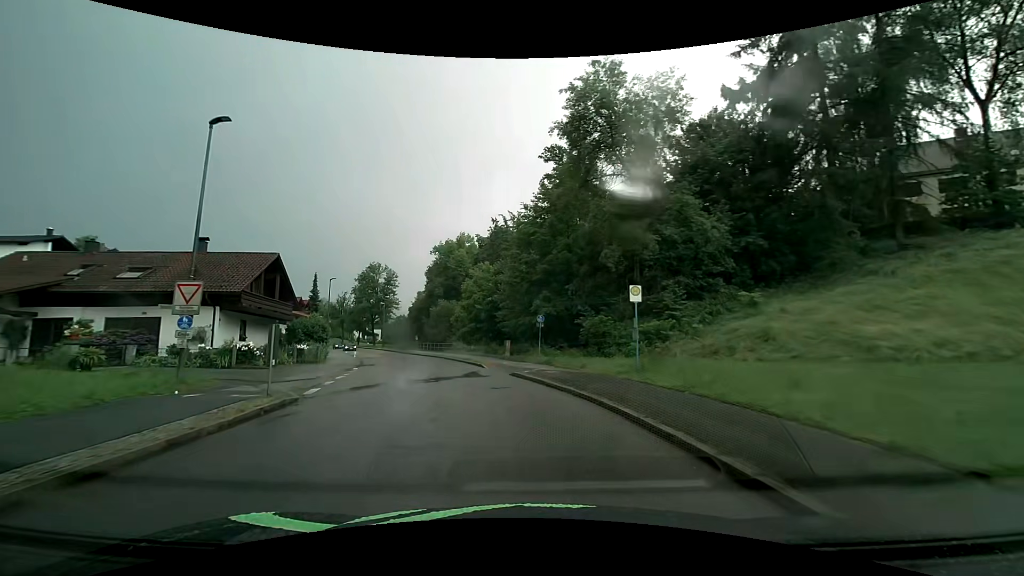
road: unclassified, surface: asphalt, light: Day
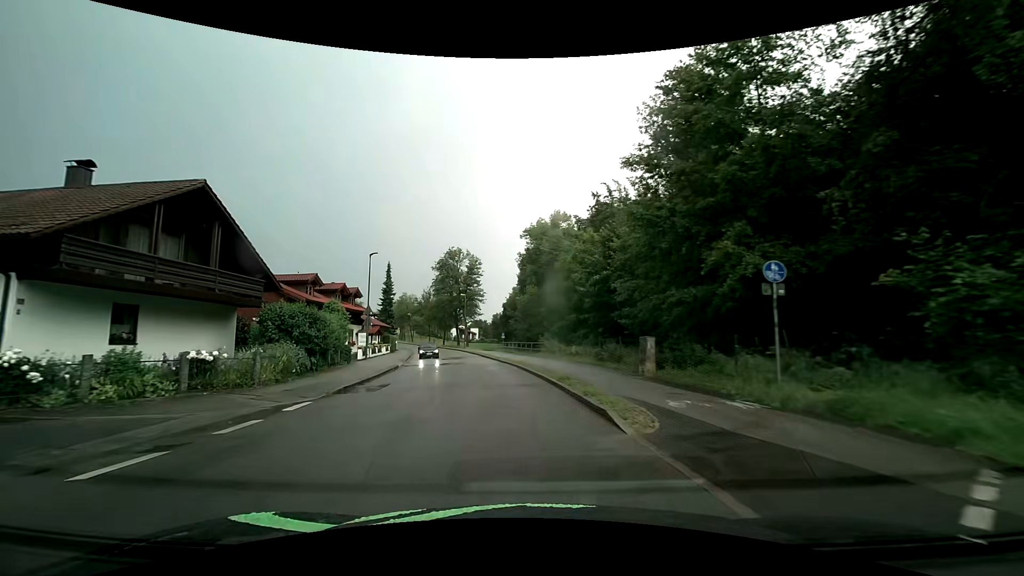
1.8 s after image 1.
(-1.9, +18.2) m; -11°
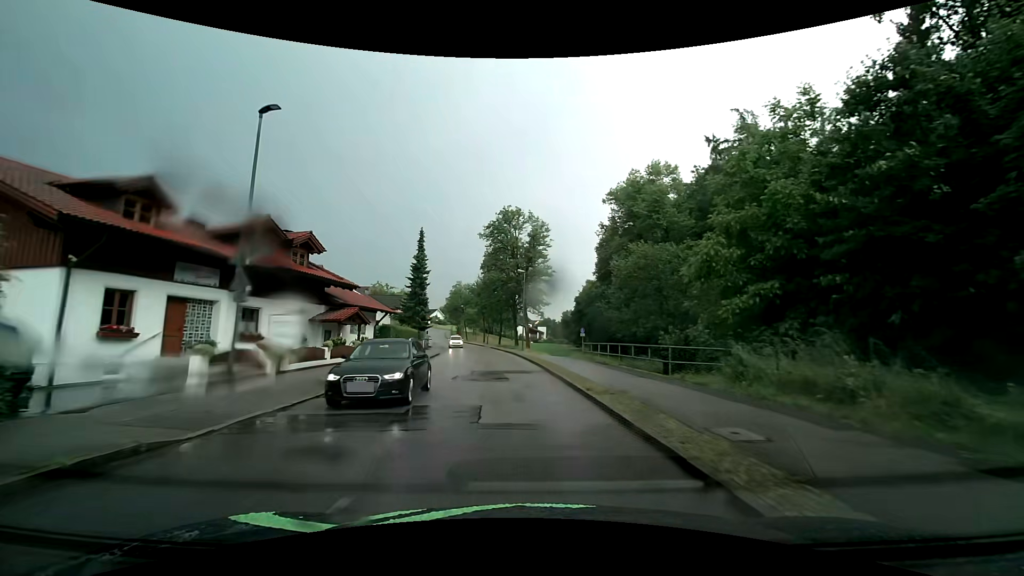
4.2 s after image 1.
(-2.4, +24.7) m; -9°
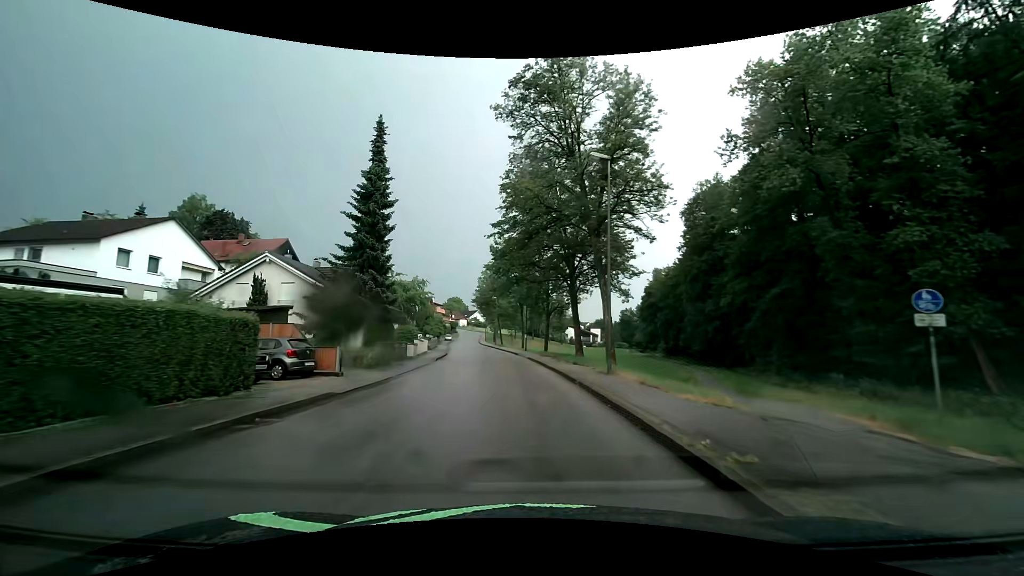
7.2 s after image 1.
(-1.9, +32.0) m; -6°
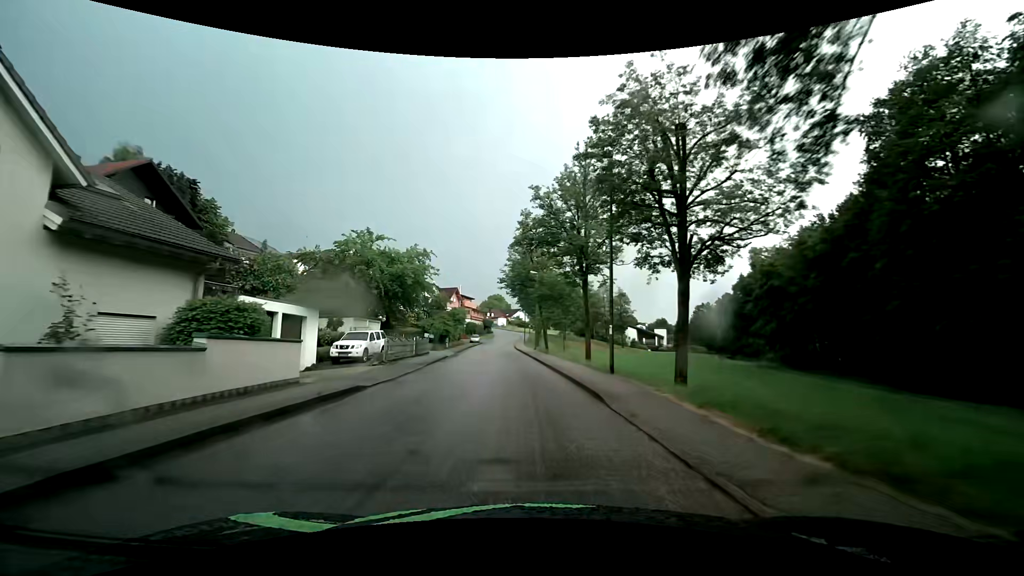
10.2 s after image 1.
(-1.3, +32.4) m; -6°
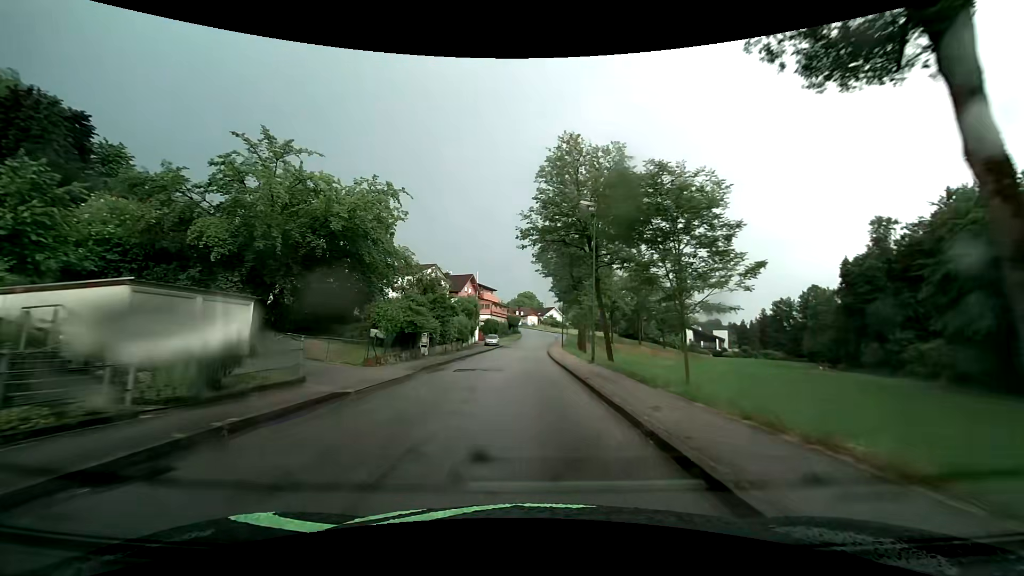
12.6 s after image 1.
(-0.5, +25.9) m; -3°
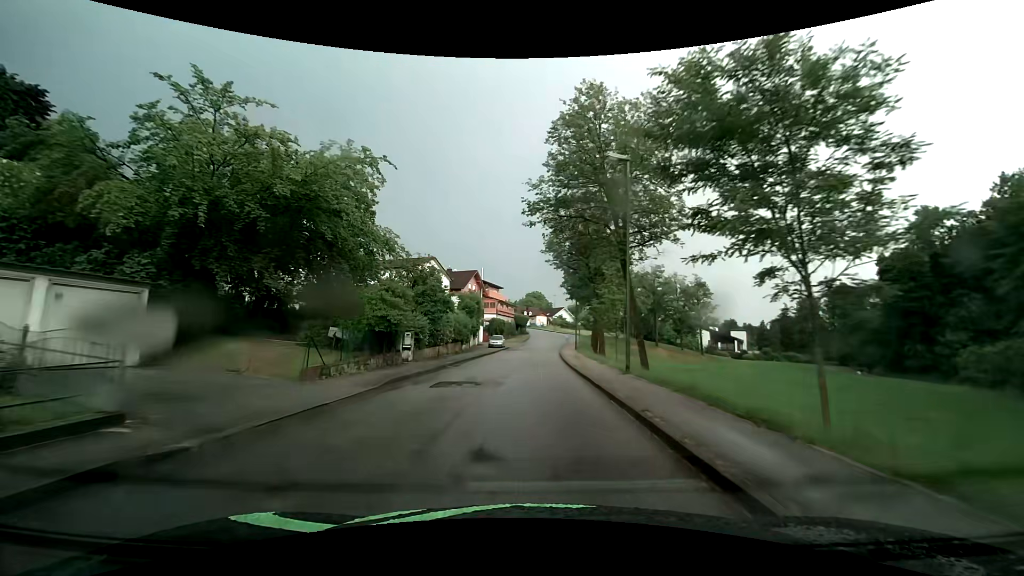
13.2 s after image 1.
(0.0, +6.4) m; -1°
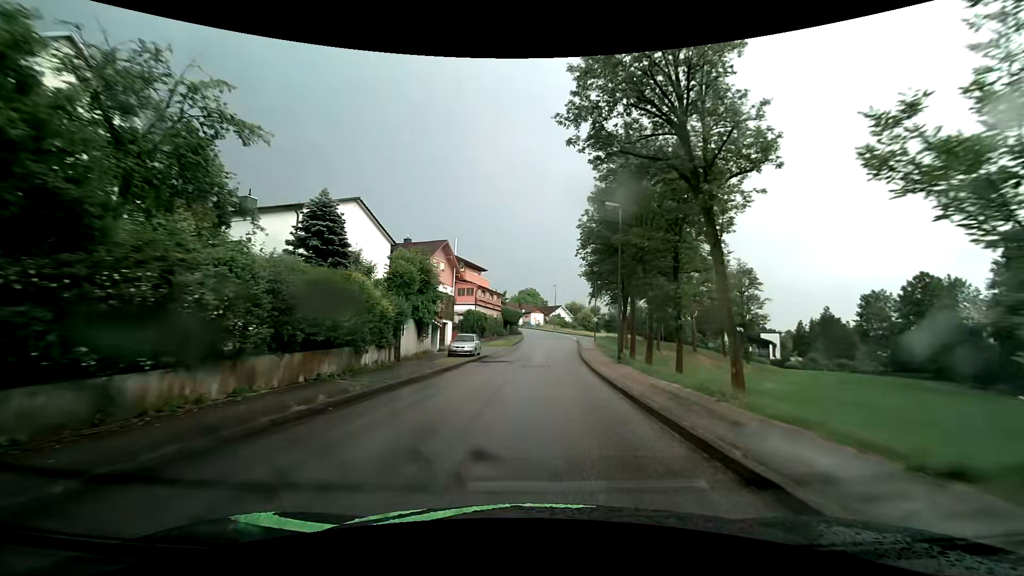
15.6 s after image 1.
(-0.1, +25.4) m; +1°
(0, +10) (+1, +20) (+1, +30) (+2, +40) (+3, +50) (+4, +60) (+7, +69) (+15, +74) (+24, +80) (+31, +87) m
